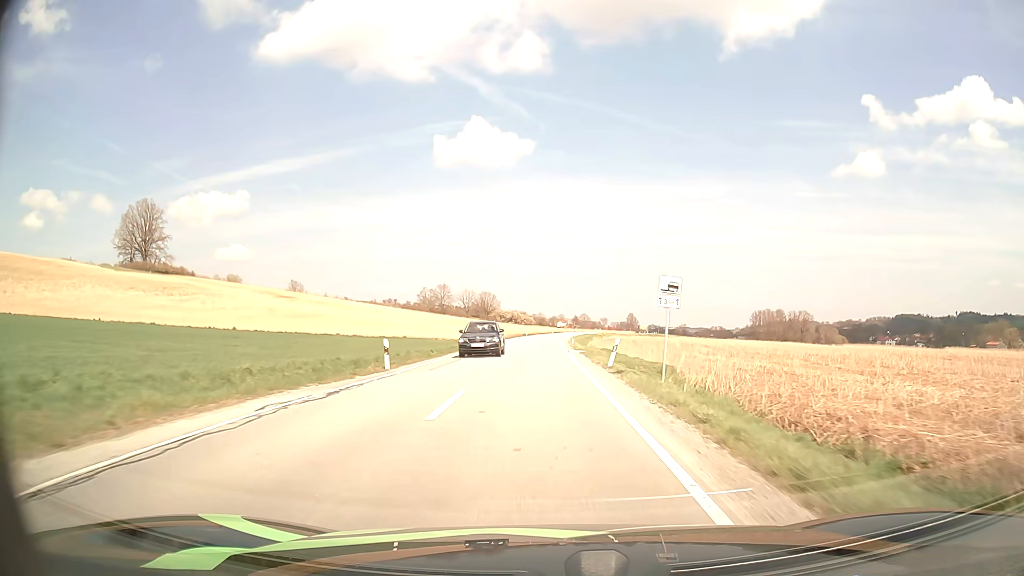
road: secondary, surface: asphalt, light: Day
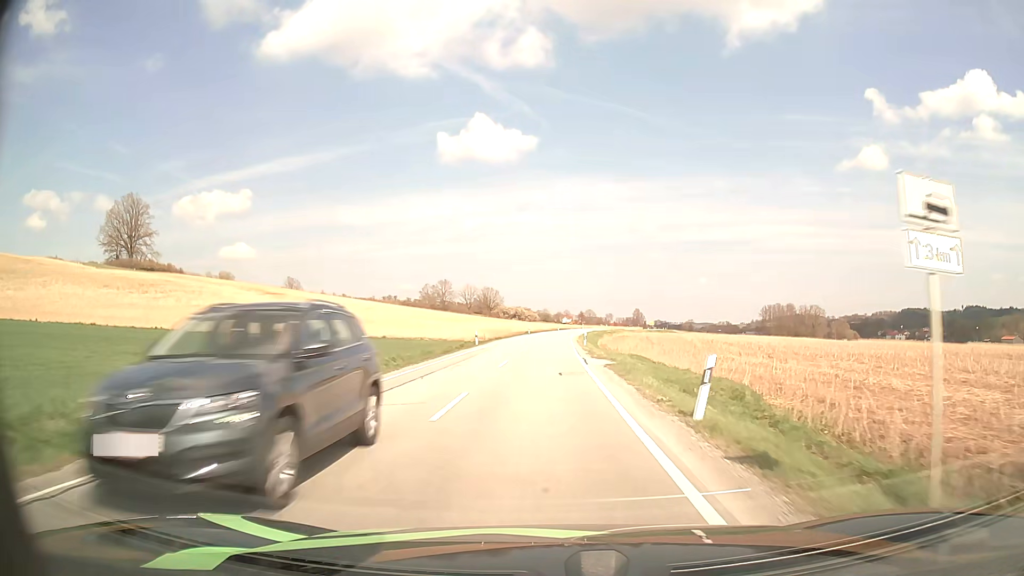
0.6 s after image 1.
(-0.1, +11.8) m; -1°
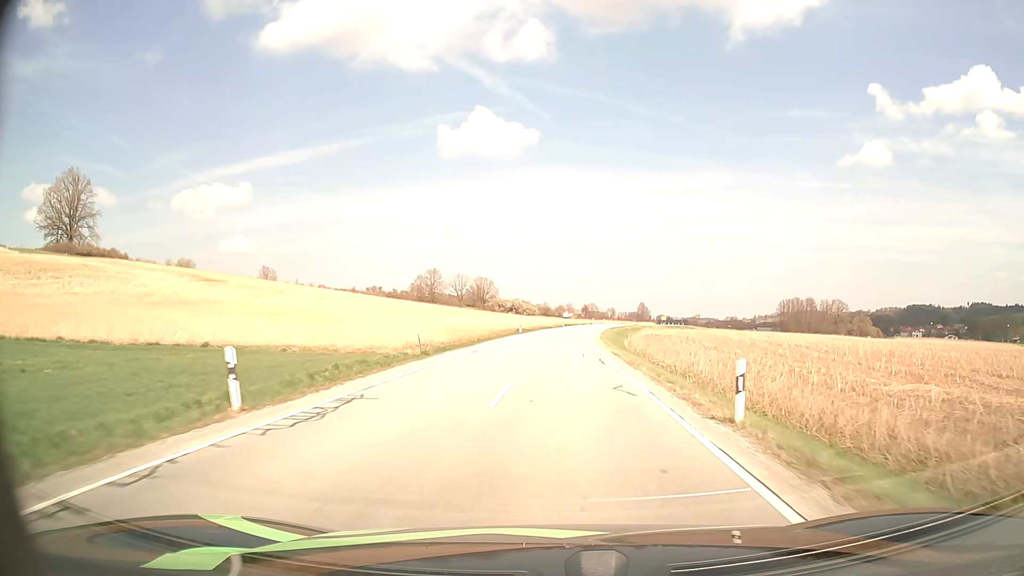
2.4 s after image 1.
(-0.1, +35.4) m; 0°
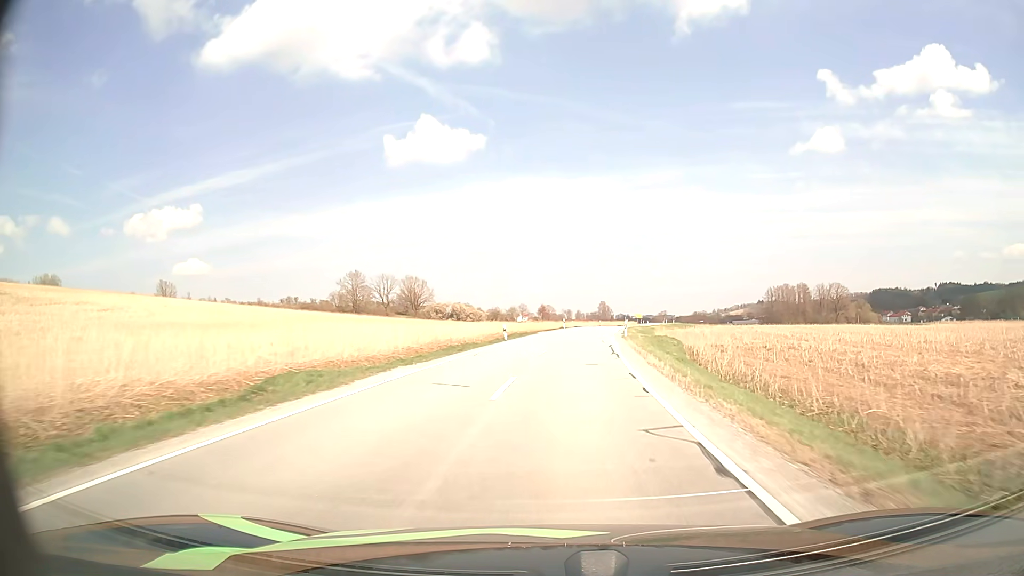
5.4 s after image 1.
(+2.0, +59.2) m; +4°
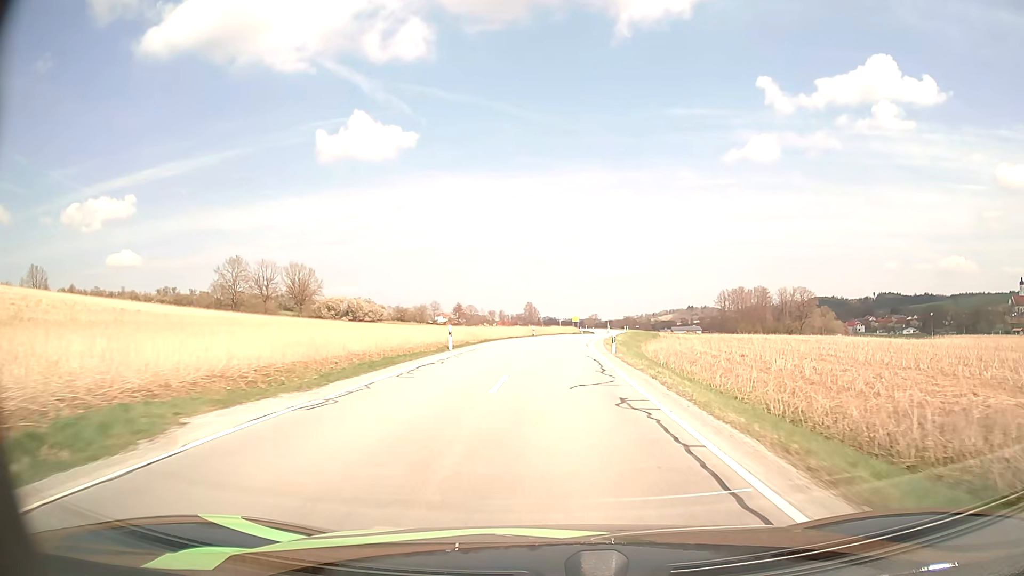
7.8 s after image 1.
(+2.7, +46.5) m; +7°
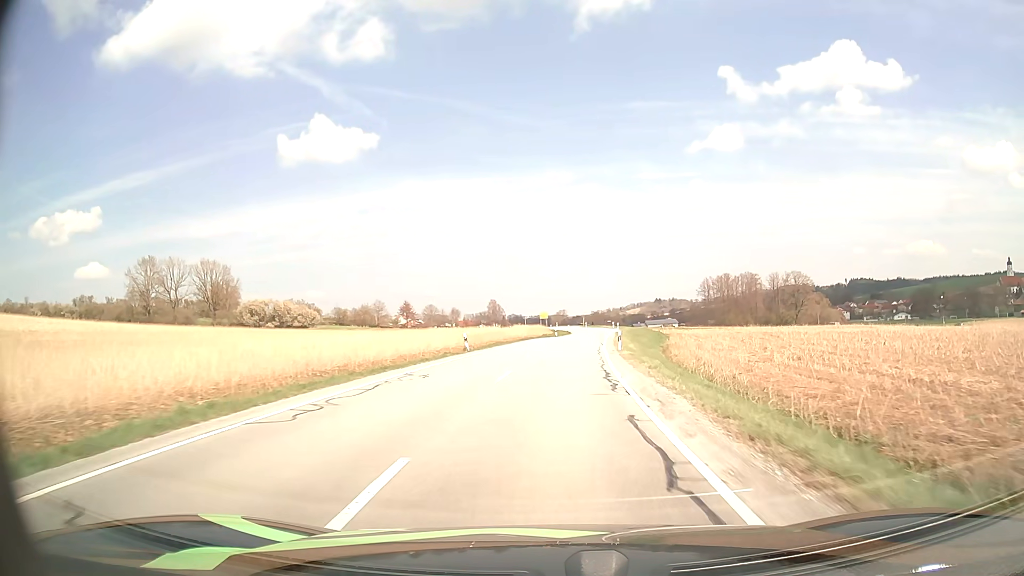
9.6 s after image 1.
(+0.8, +33.4) m; +3°
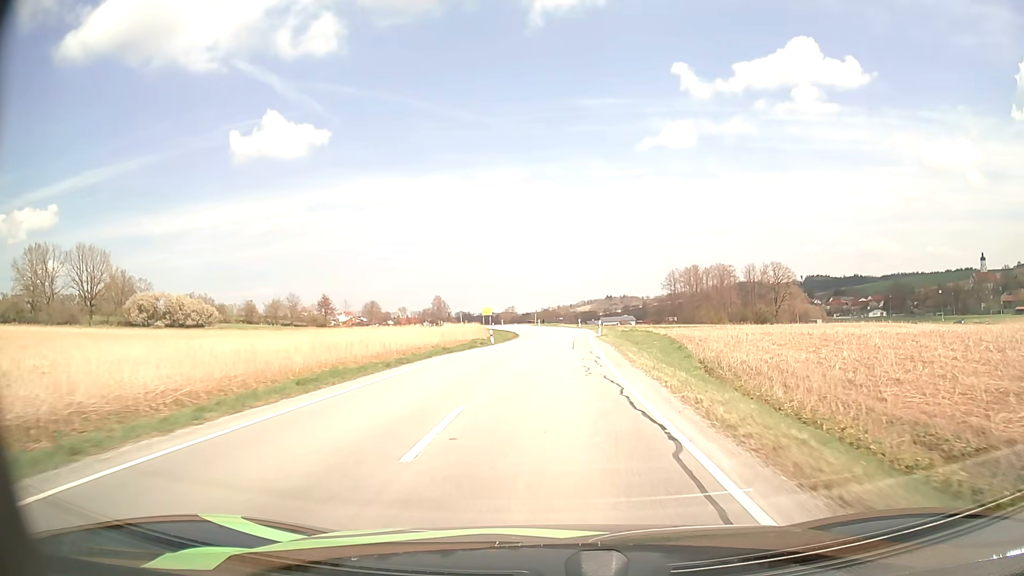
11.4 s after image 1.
(+1.1, +31.9) m; +4°
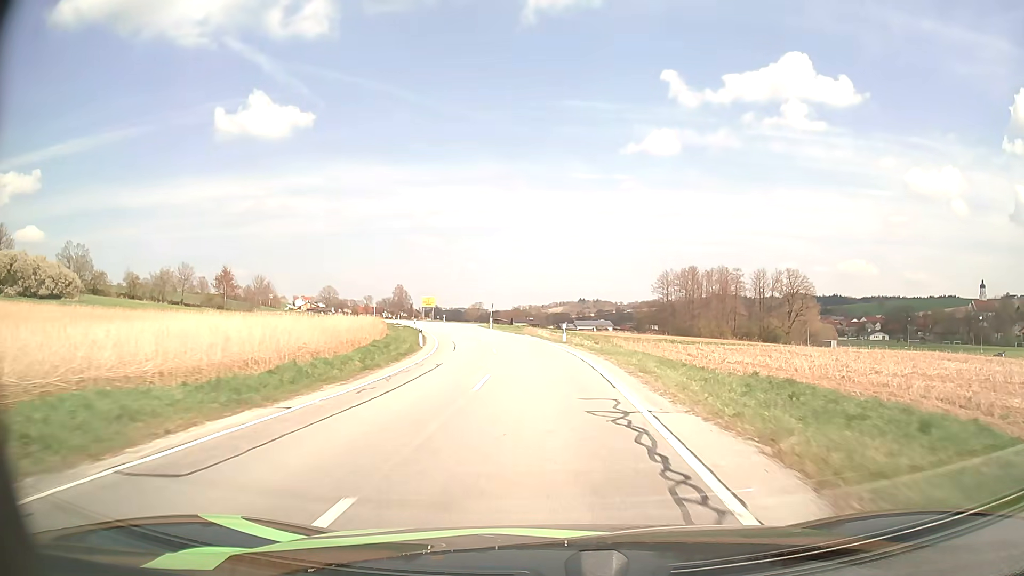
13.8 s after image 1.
(+1.1, +40.7) m; +2°
(0, +10) (0, +20) (-1, +30) (-2, +40) (-4, +50) (-6, +60) (-8, +69) (-11, +79) (-14, +88) (-18, +98) m
